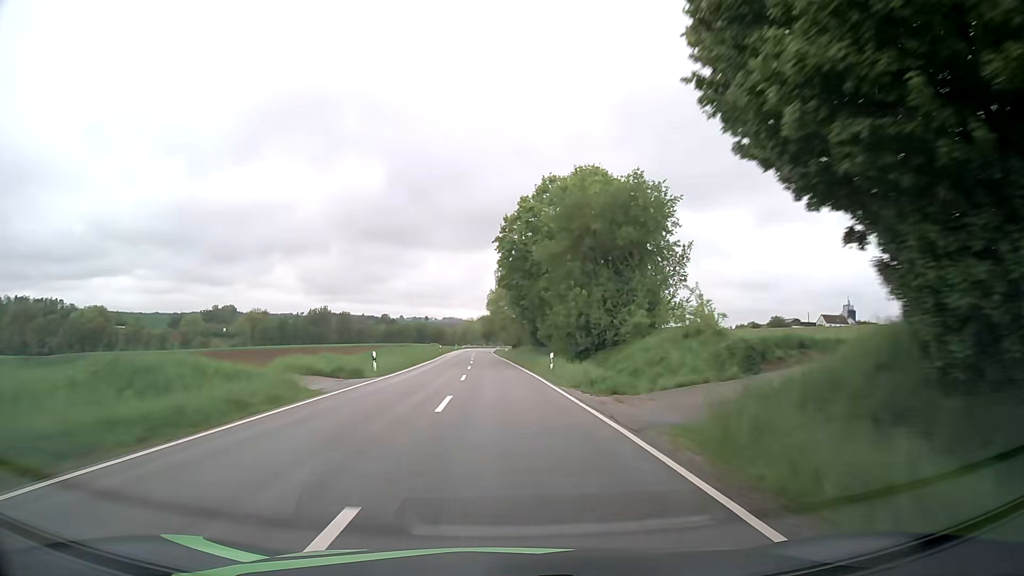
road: secondary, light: Day
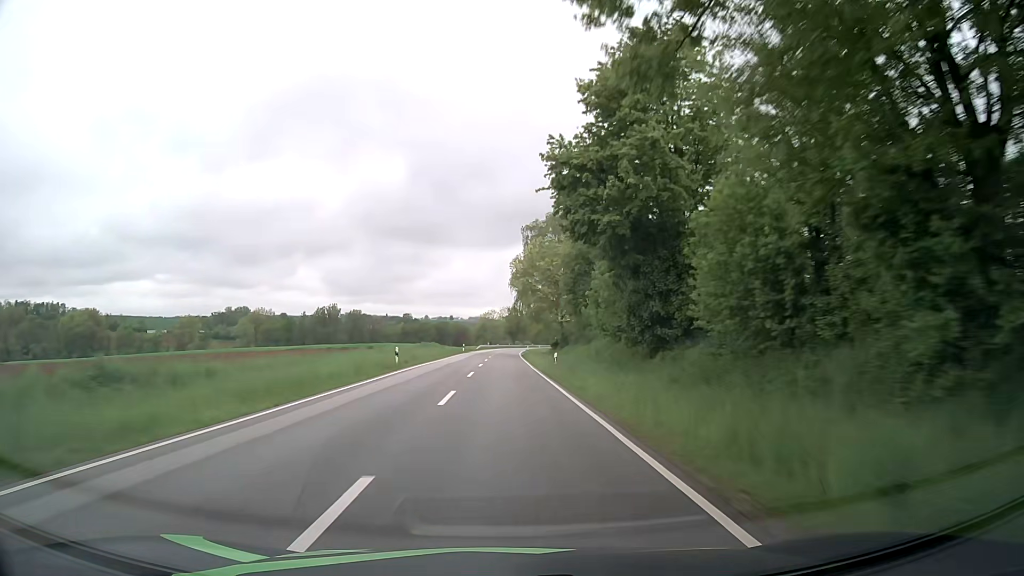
(-1.1, +46.9) m; -2°
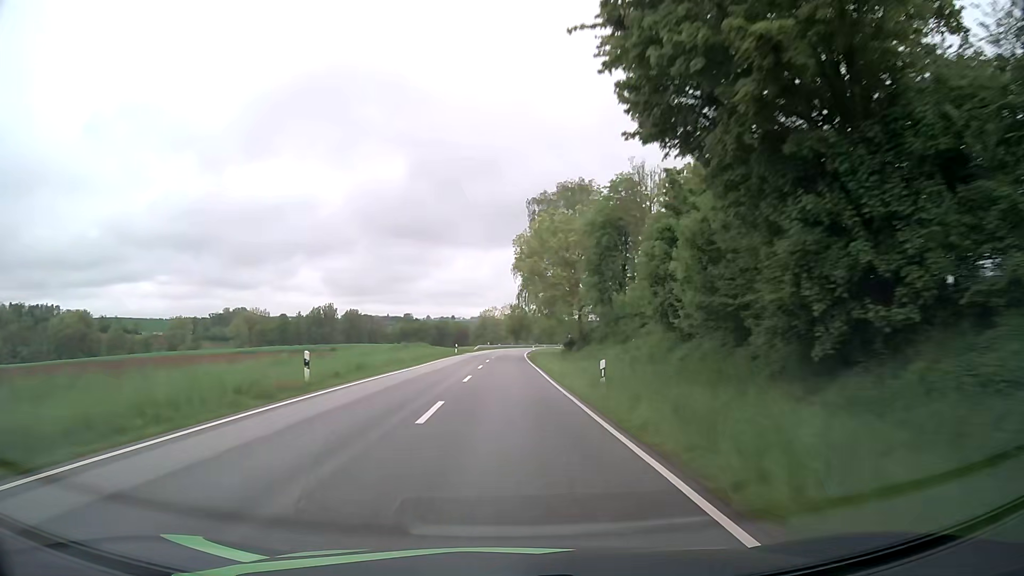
(-0.1, +15.7) m; 0°
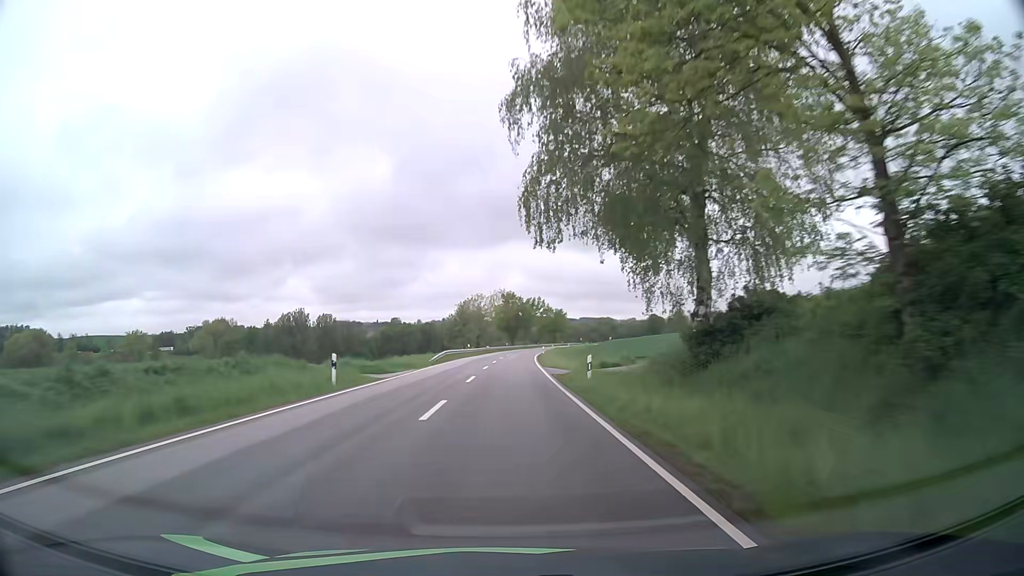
(+0.2, +47.3) m; +1°
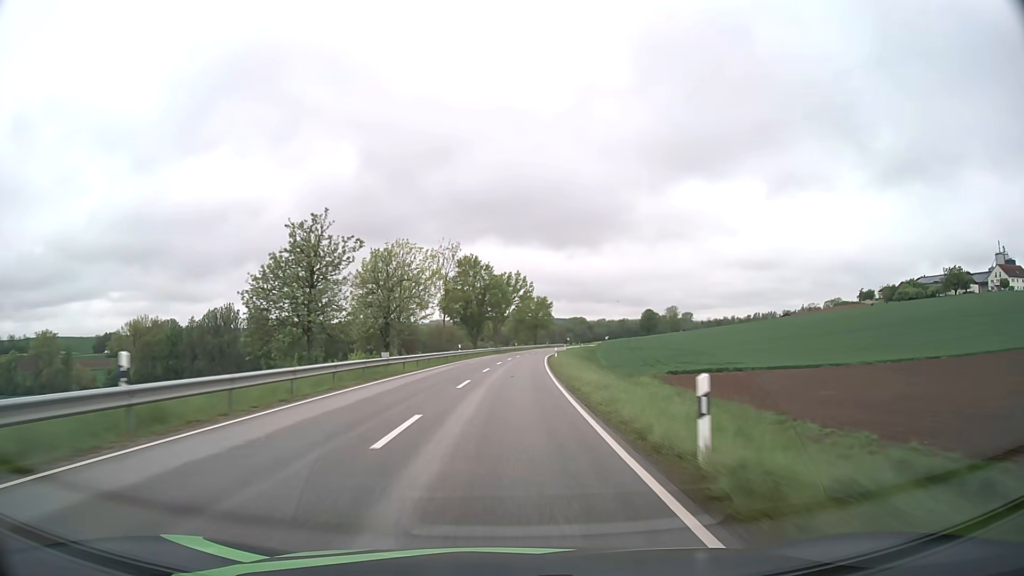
(+1.3, +63.2) m; +3°
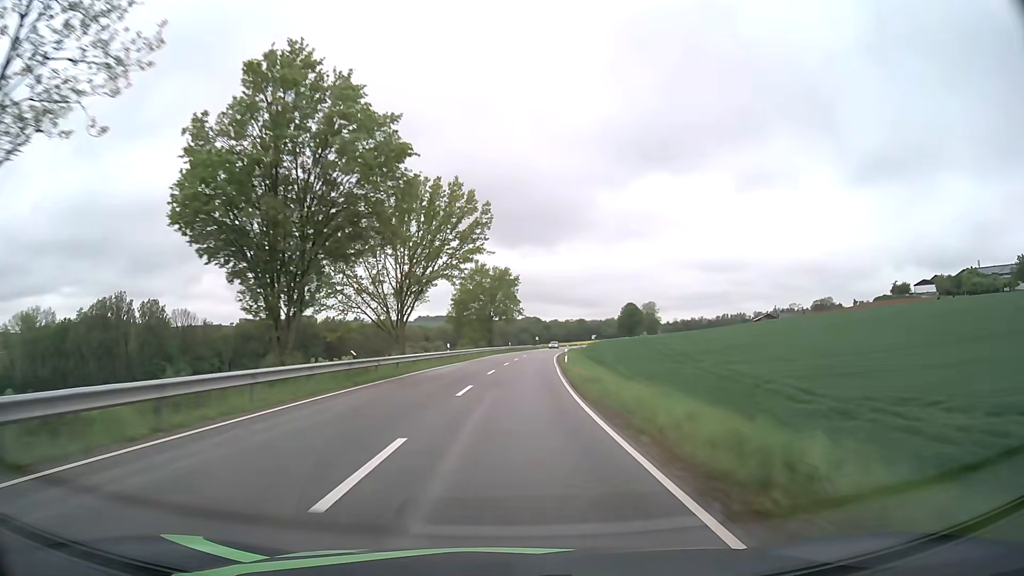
(+2.1, +63.1) m; +4°
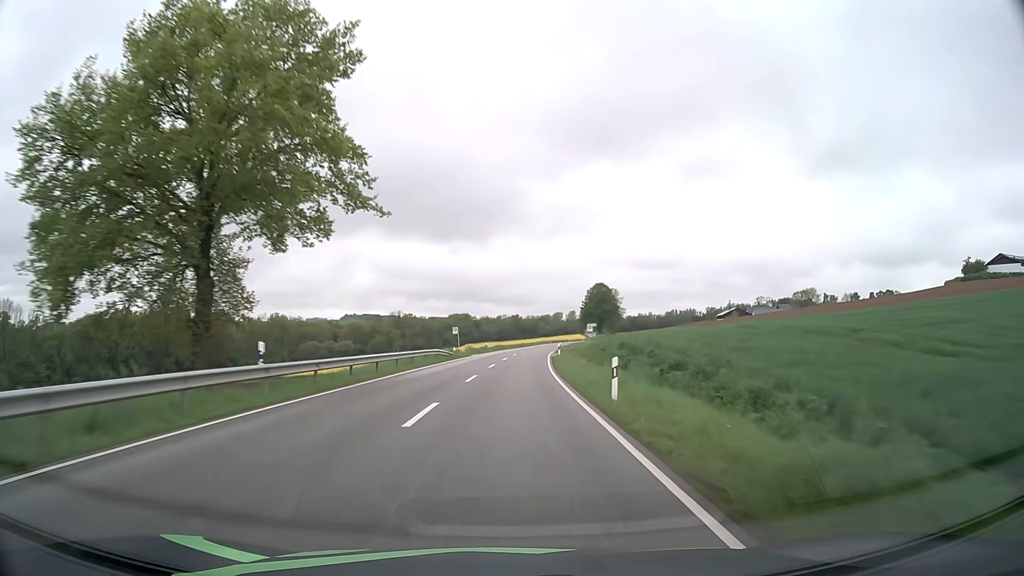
(+4.4, +78.8) m; +6°
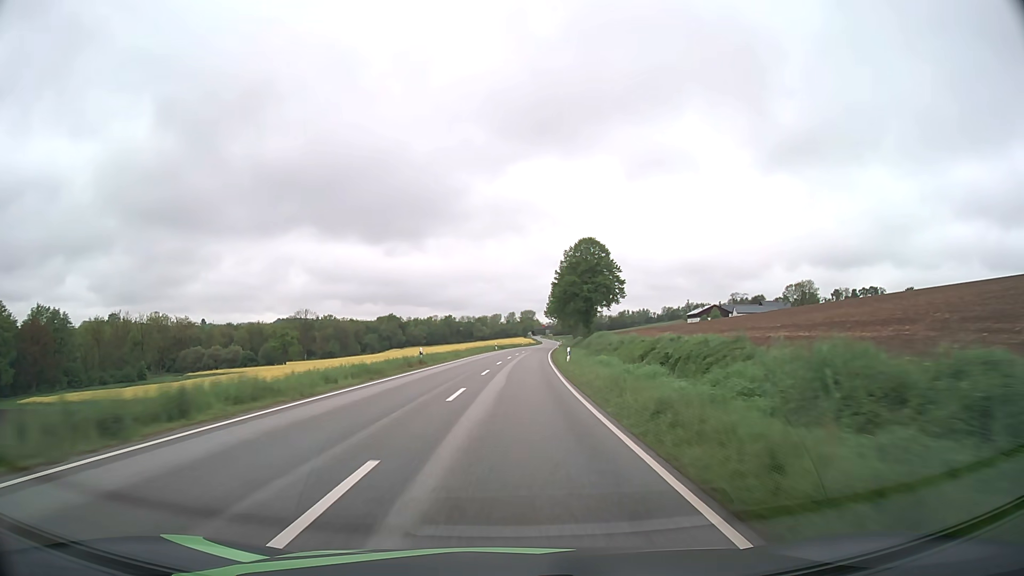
(+3.8, +78.8) m; +5°
(0, +10) (0, +20) (0, +30) (+1, +40) (+1, +50) (+2, +60) (+3, +70) (+3, +80) (+4, +90) (+5, +100) m
